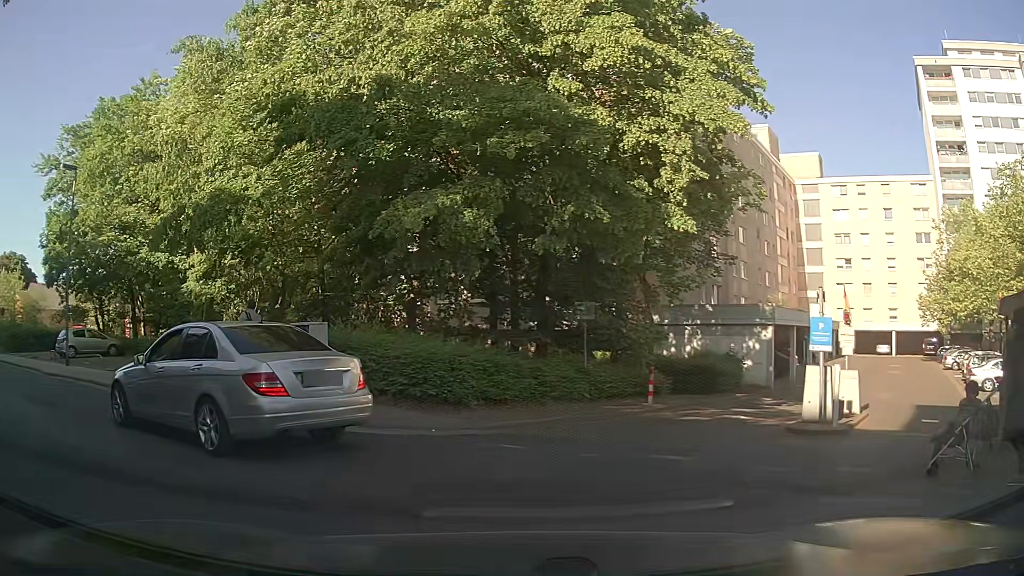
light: Day
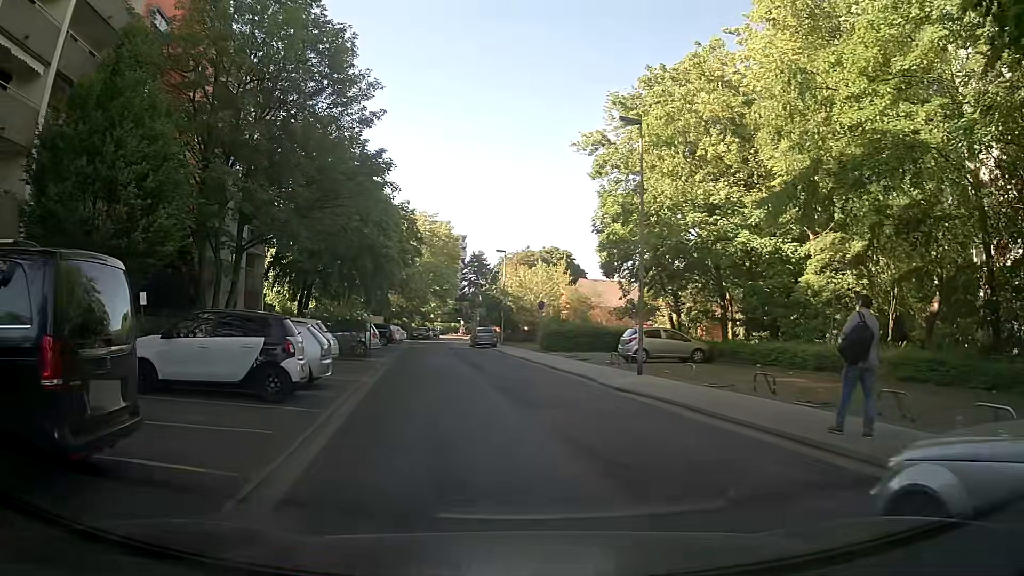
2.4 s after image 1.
(-3.8, +6.1) m; -51°
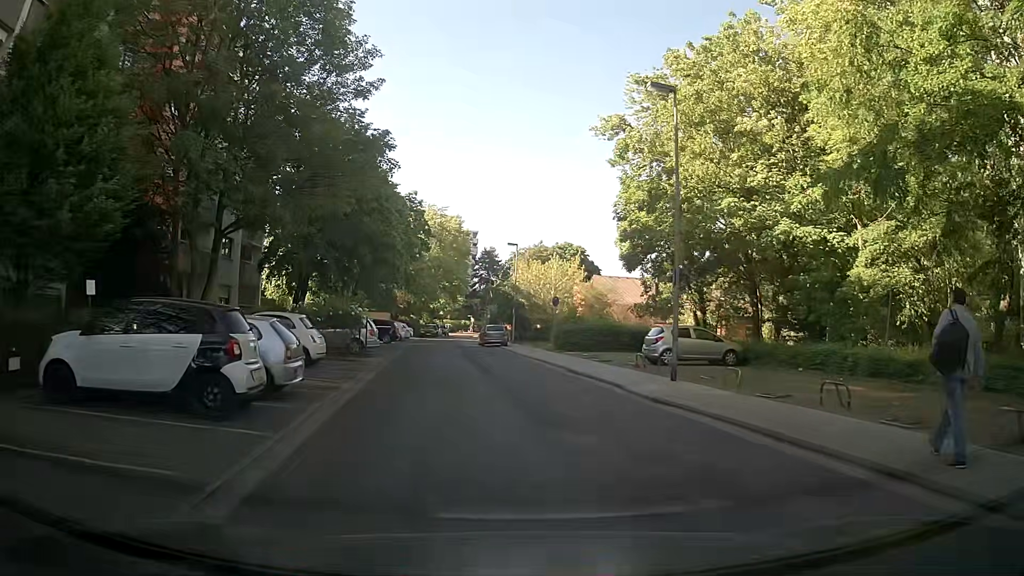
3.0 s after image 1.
(0.0, +3.0) m; +2°
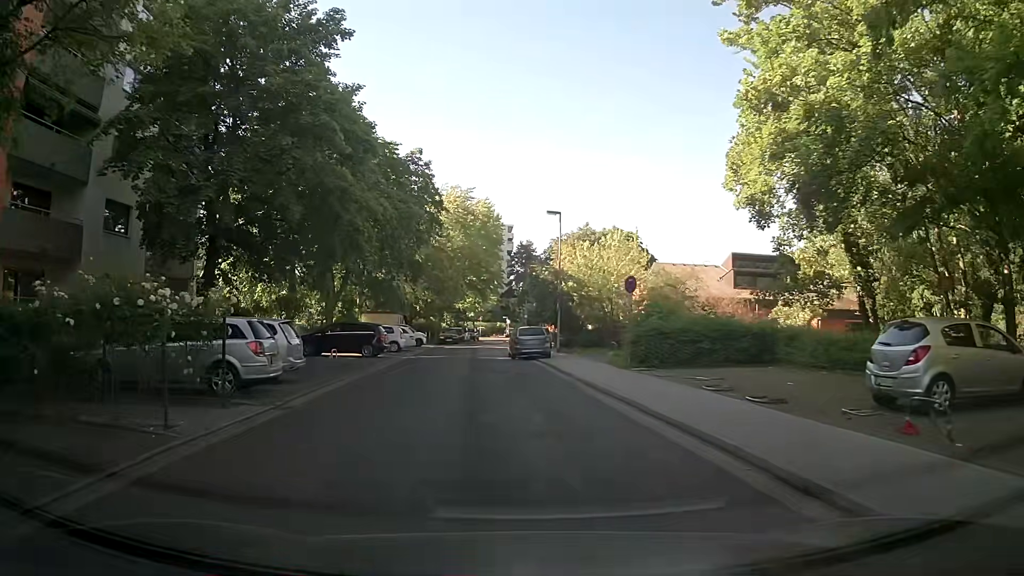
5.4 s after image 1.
(-0.4, +15.5) m; -4°
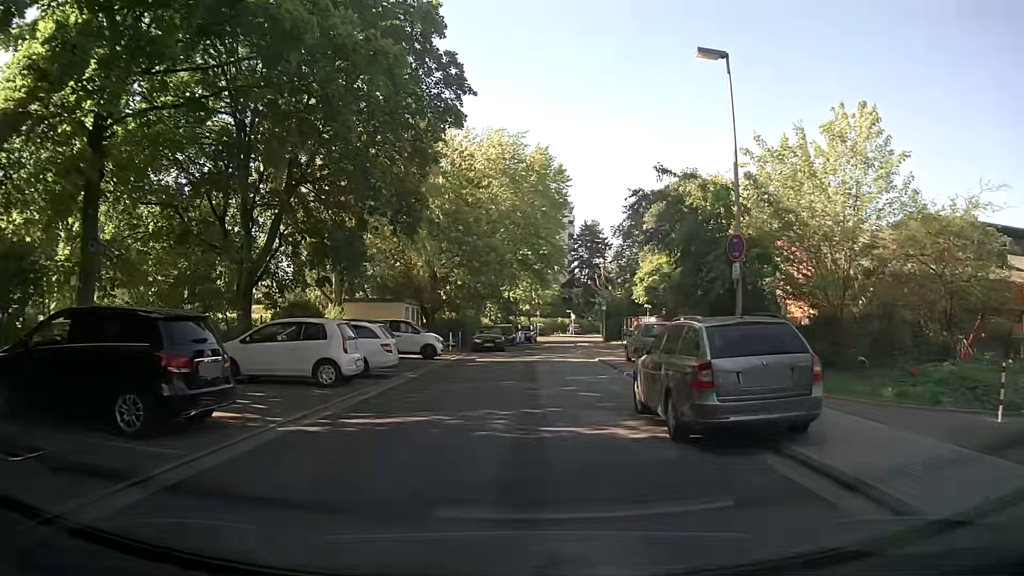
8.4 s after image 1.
(-1.2, +22.3) m; -5°
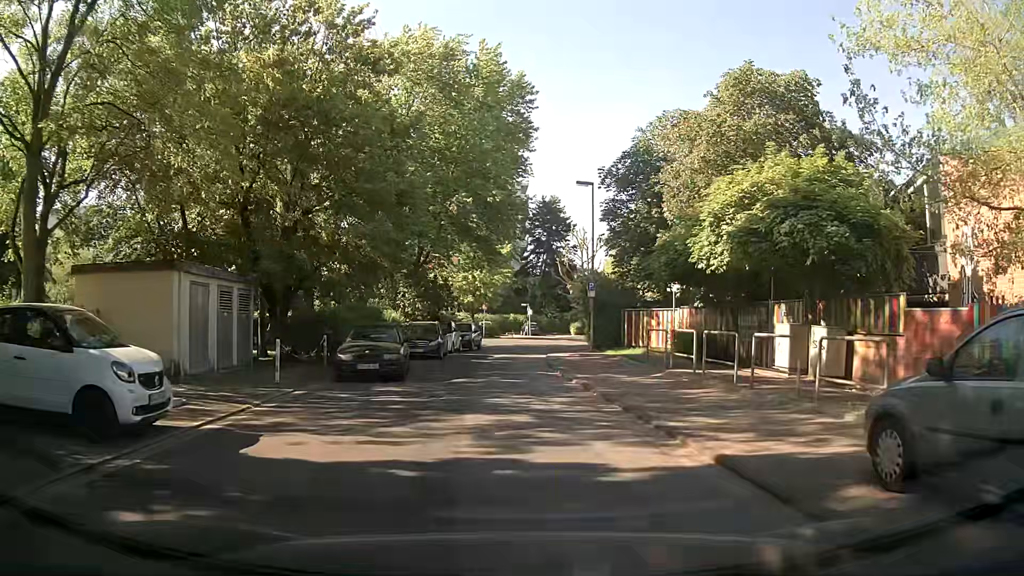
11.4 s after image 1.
(+0.7, +19.7) m; +4°
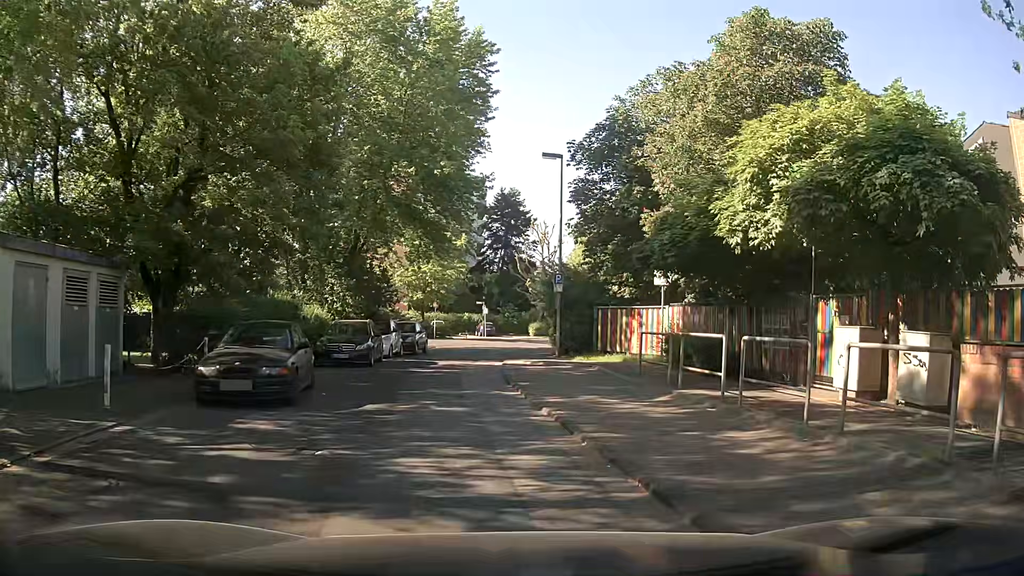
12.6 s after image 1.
(+0.2, +5.1) m; +6°
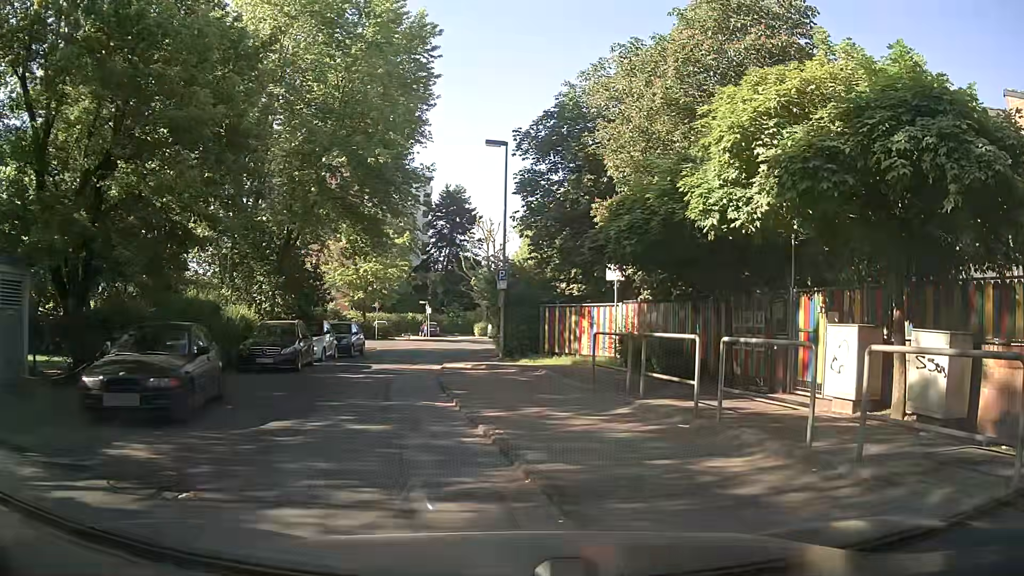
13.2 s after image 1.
(0.0, +1.8) m; +3°
